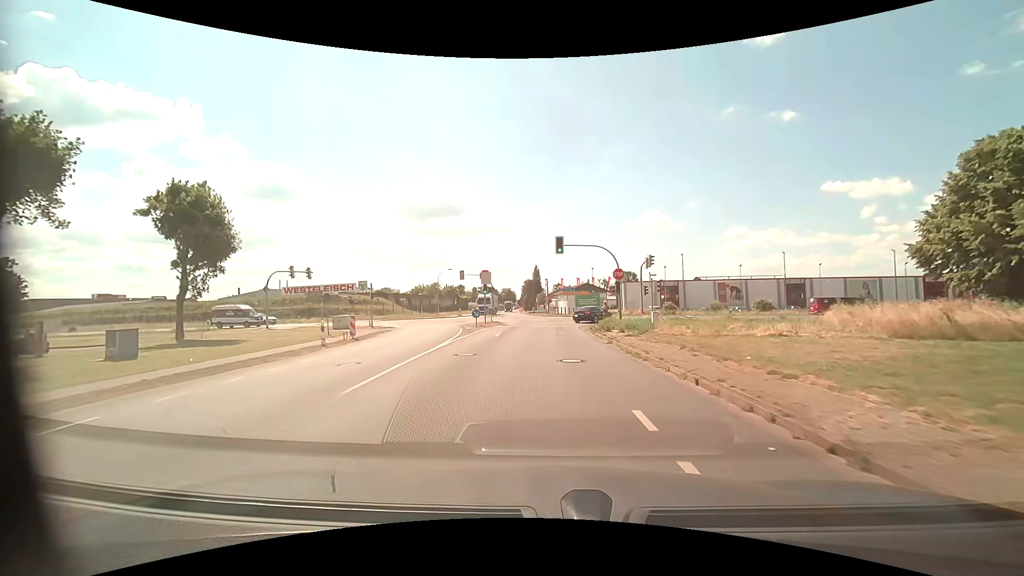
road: unclassified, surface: asphalt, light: Day
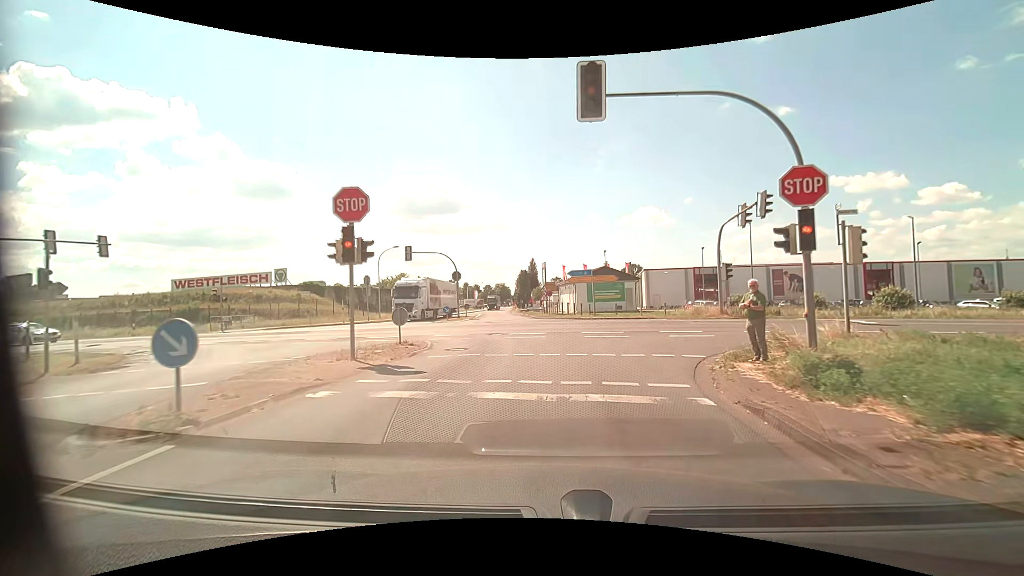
(0.0, +27.3) m; 0°
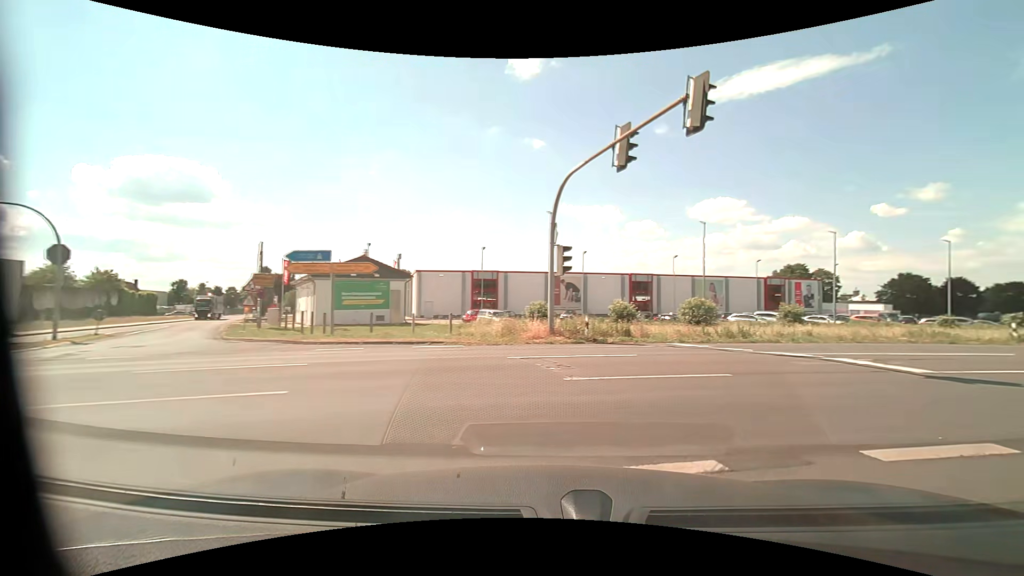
(+1.9, +16.6) m; +25°
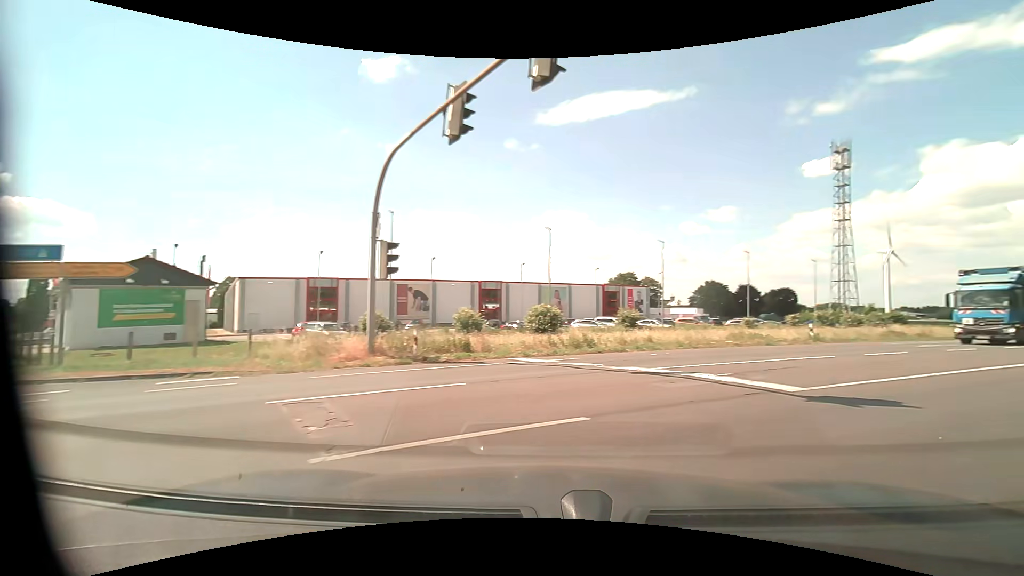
(+0.5, +3.4) m; +16°
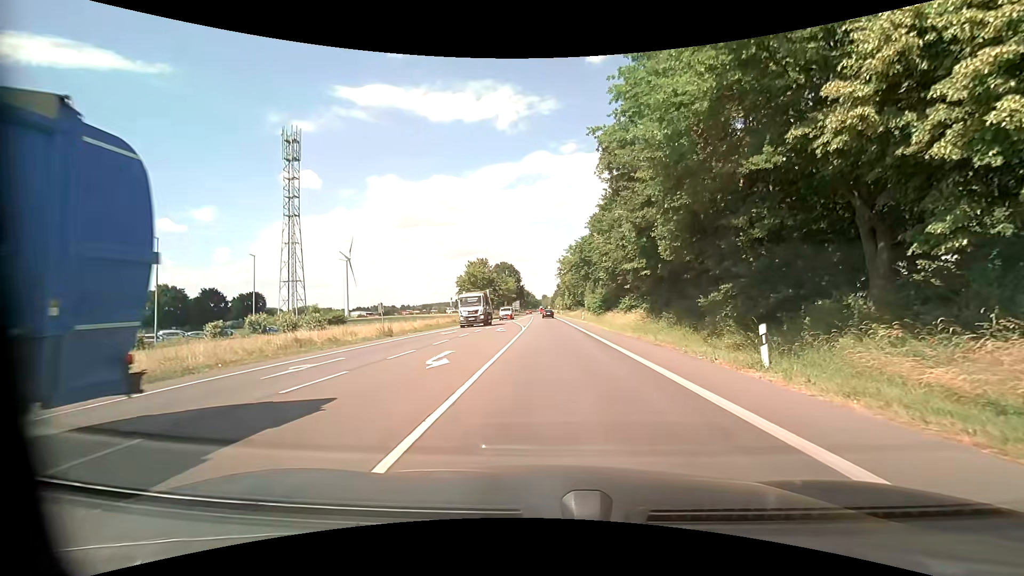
(+9.6, +12.3) m; +56°
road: primary
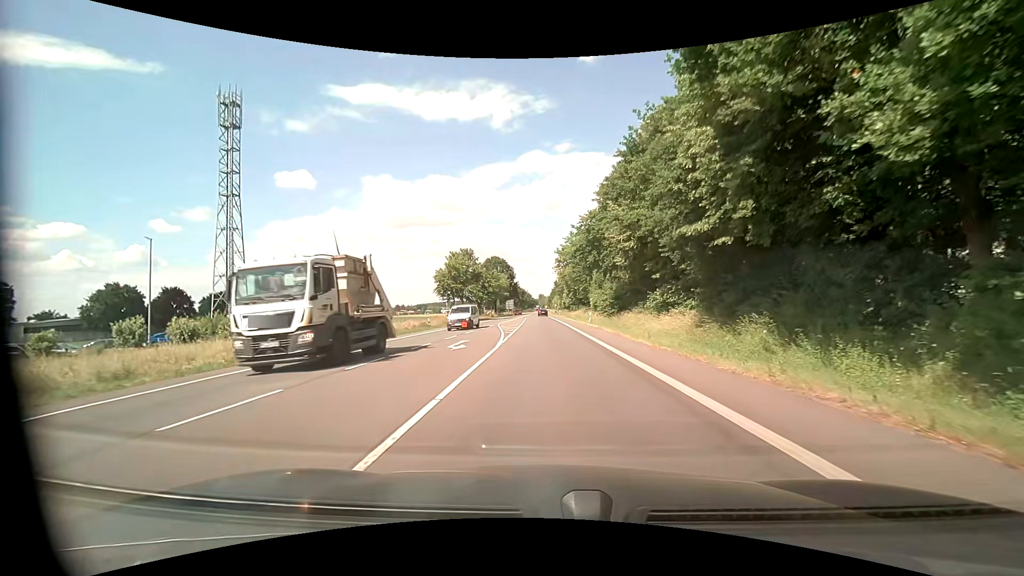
(+0.1, +15.4) m; 0°
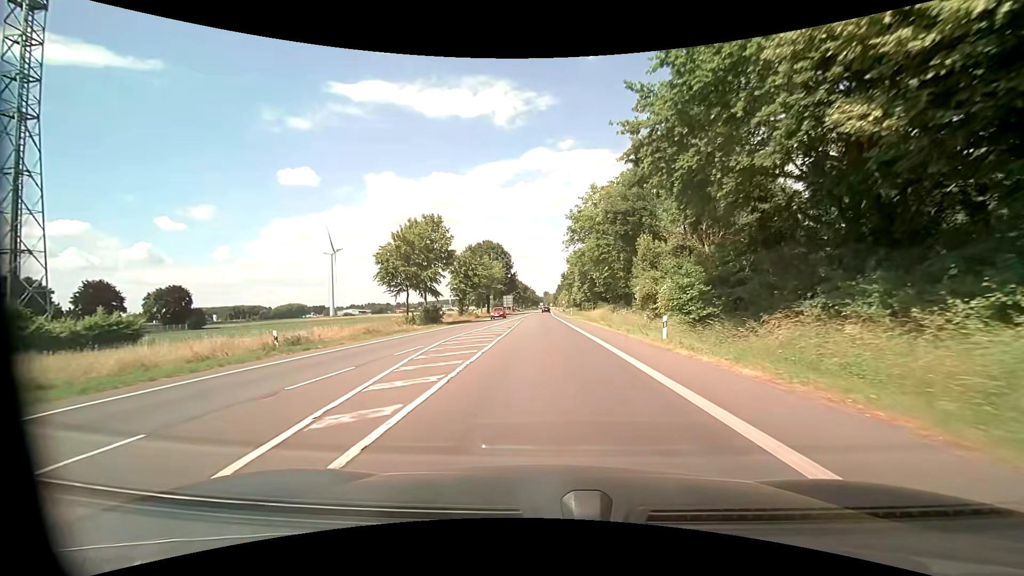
(0.0, +28.4) m; 0°
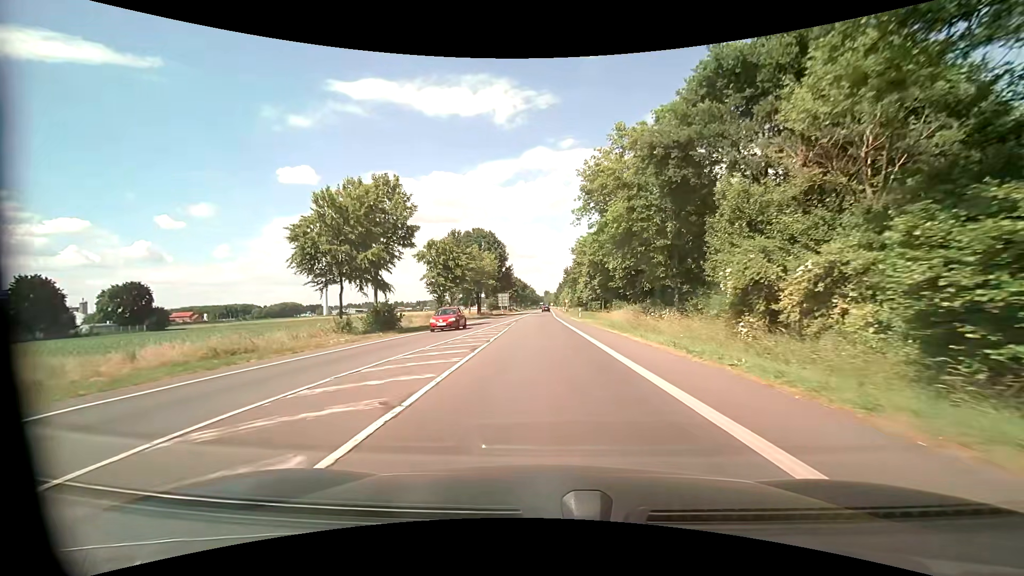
(0.0, +16.1) m; 0°
(0, +10) (0, +20) (0, +30) (0, +40) (0, +50) (0, +60) (0, +70) (0, +80) (0, +90) (0, +100) m
